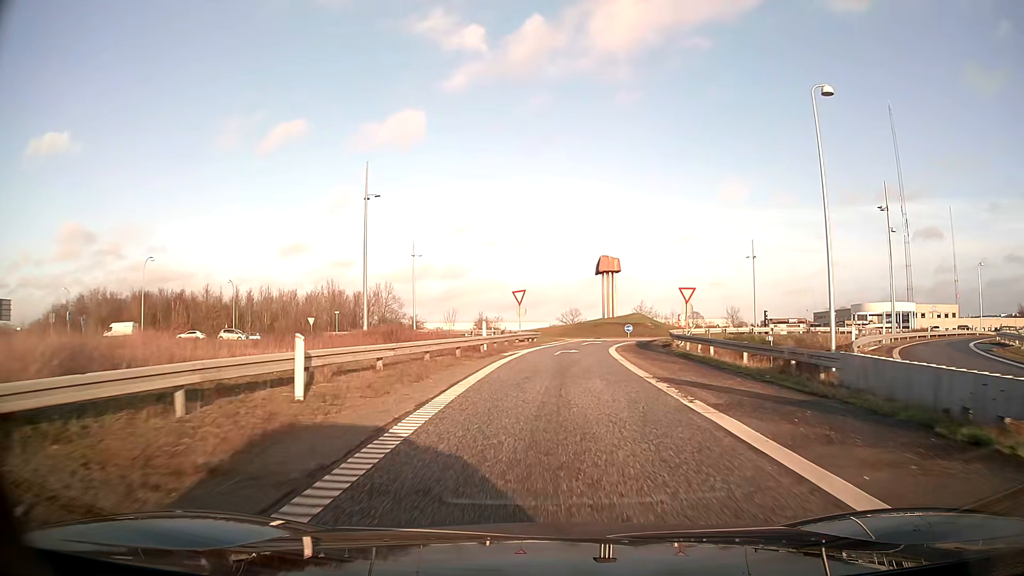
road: motorway_link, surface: asphalt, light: Day
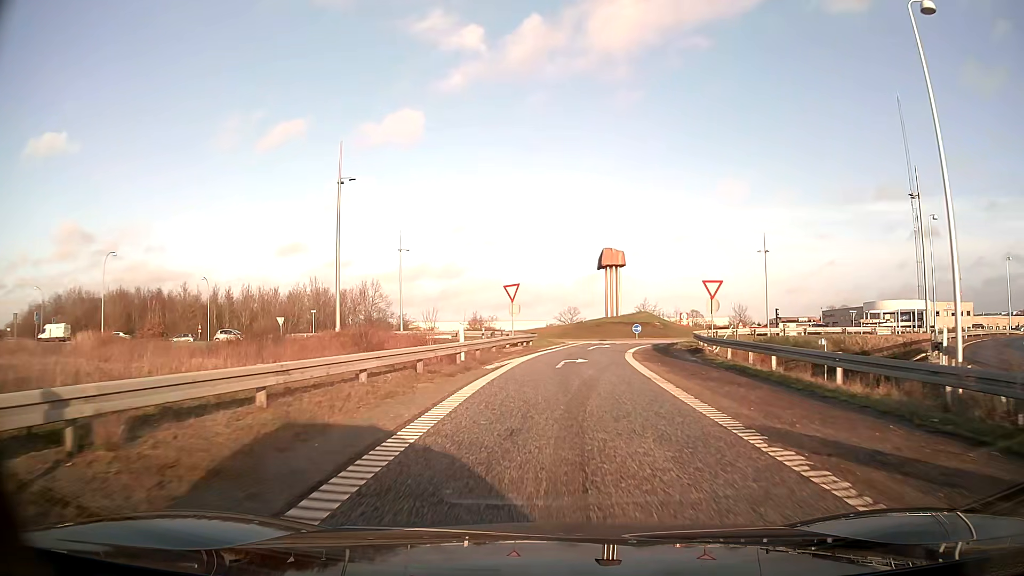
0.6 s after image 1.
(0.0, +7.2) m; 0°
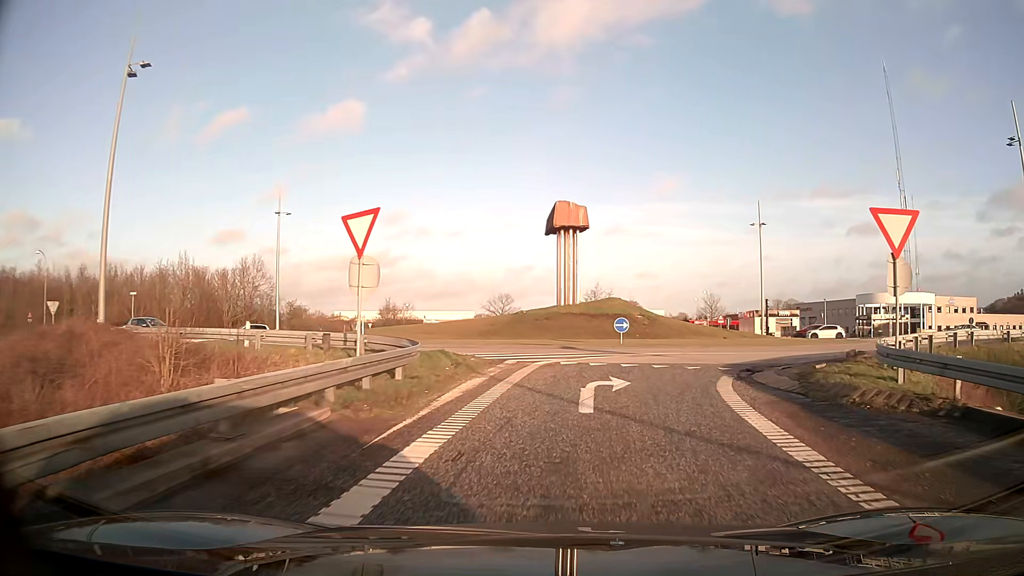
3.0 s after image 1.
(+0.7, +23.9) m; +6°
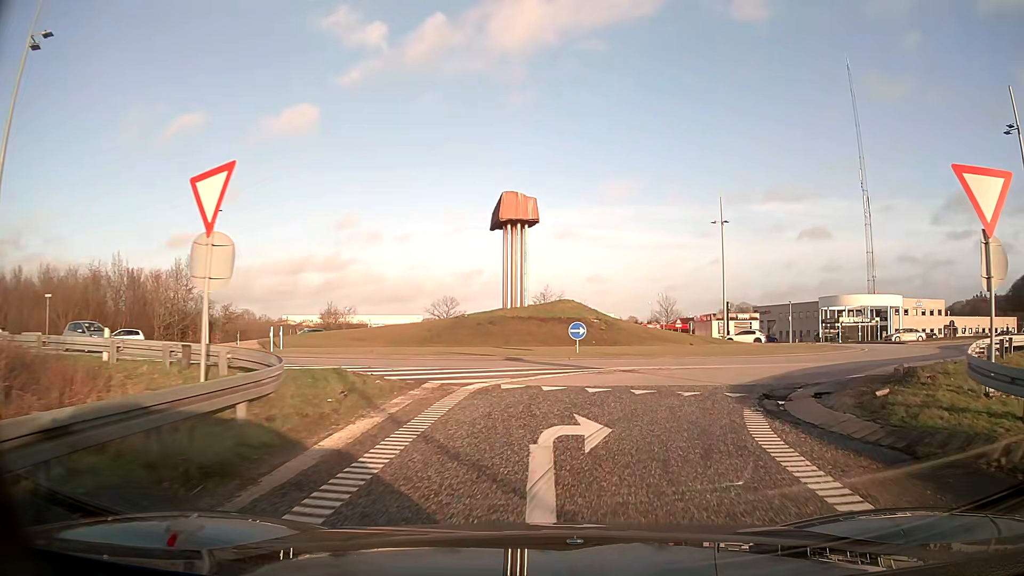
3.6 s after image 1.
(+0.2, +4.9) m; +5°
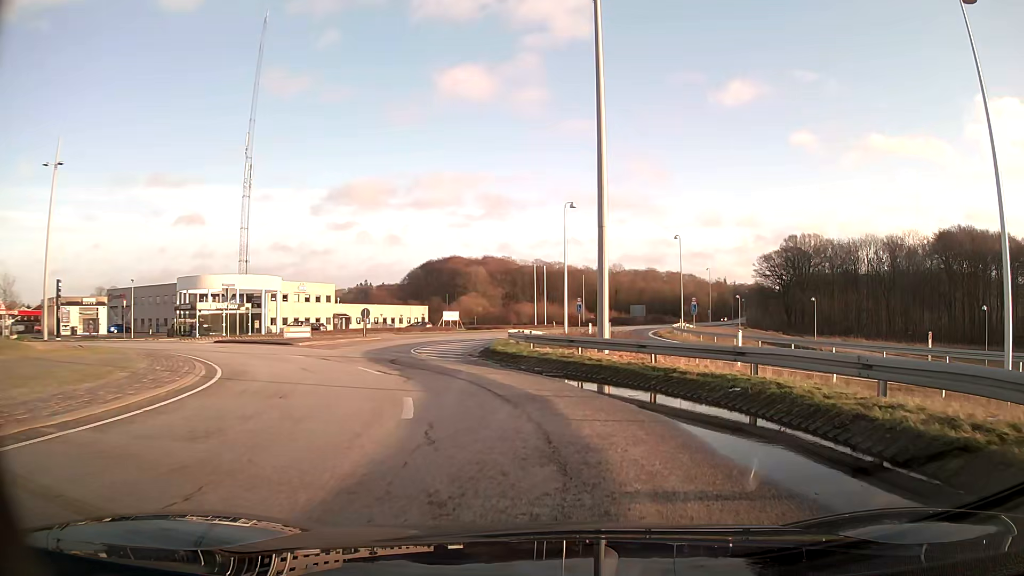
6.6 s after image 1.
(+8.9, +19.2) m; +54°
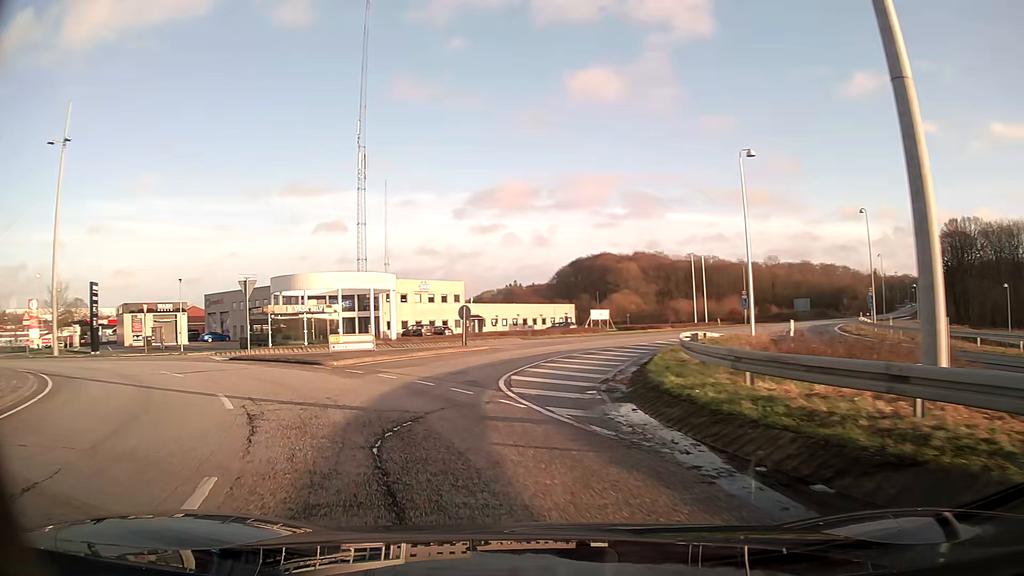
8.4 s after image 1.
(-0.7, +13.8) m; -13°
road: primary
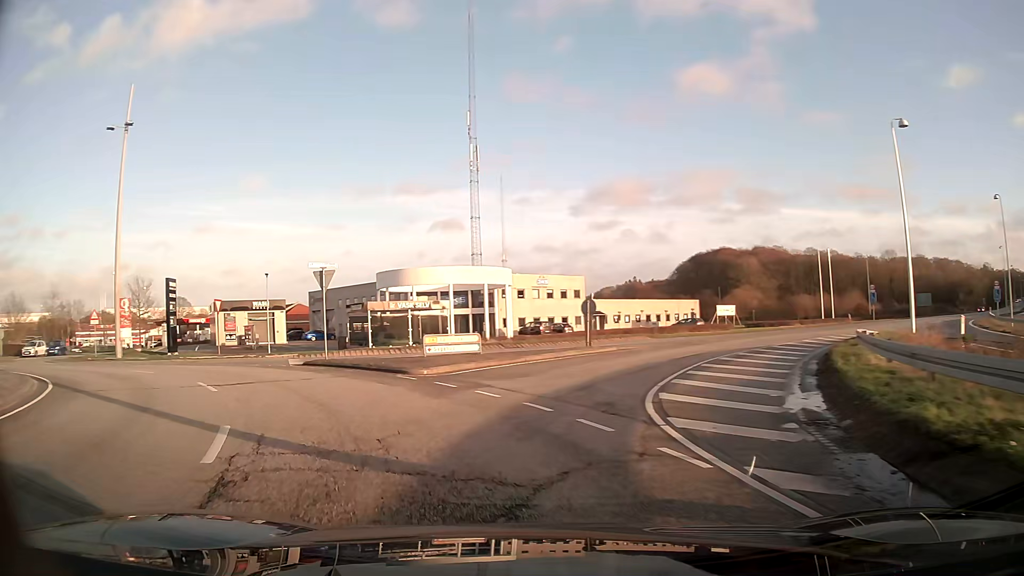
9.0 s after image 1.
(-0.4, +4.6) m; -10°
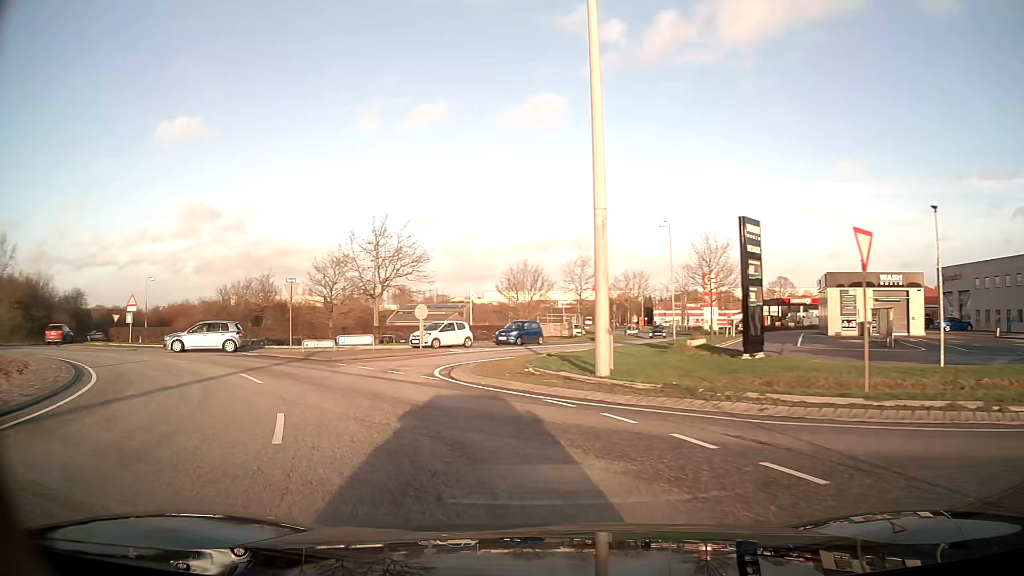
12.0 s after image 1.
(-9.6, +19.8) m; -52°
(-2, +10) (-4, +19) (-3, +29) (+1, +38) (+6, +47) (+10, +56) (+14, +66) (+17, +75) (+19, +85) (+20, +95) m
